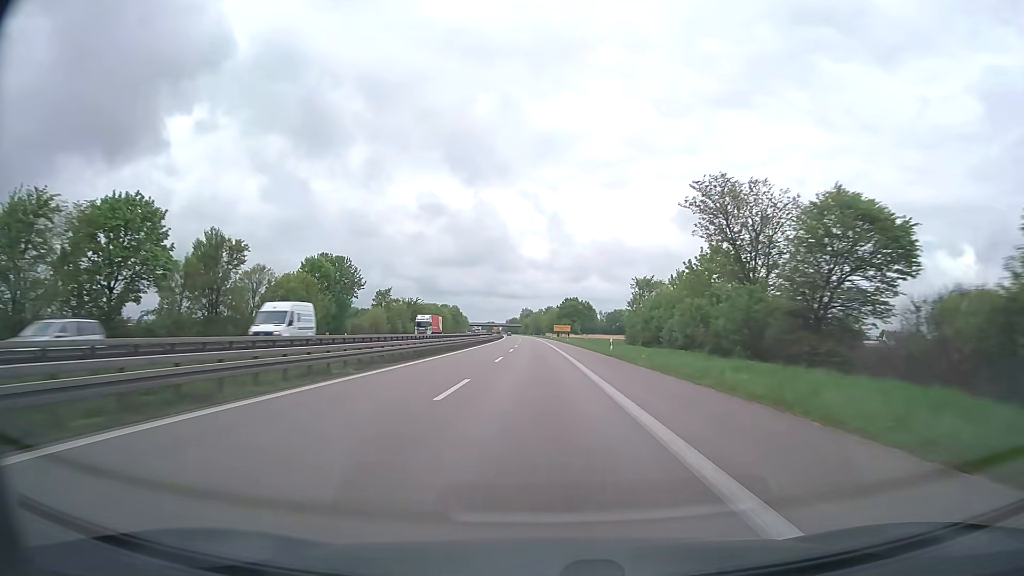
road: trunk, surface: asphalt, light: Day
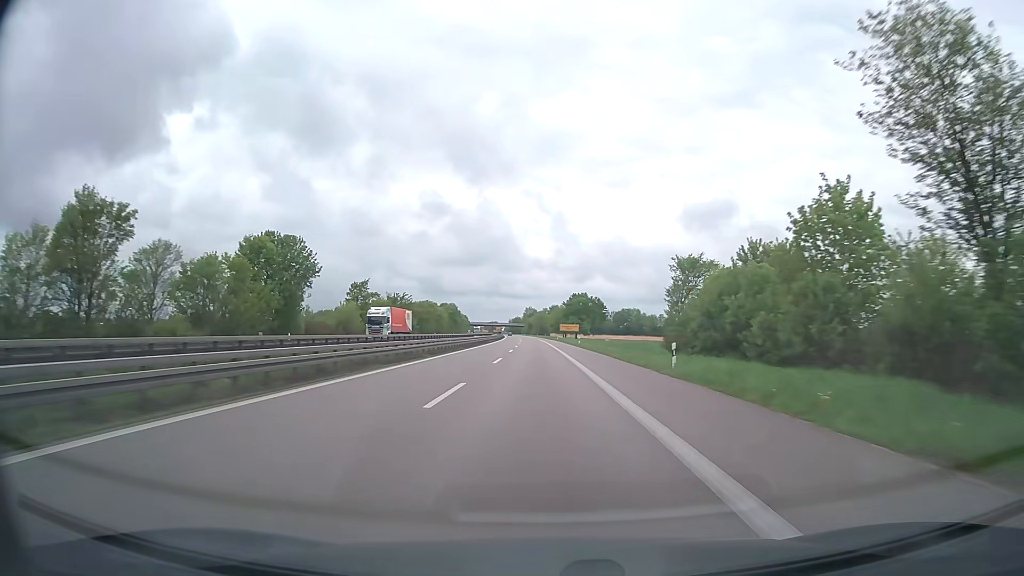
(-0.1, +19.4) m; 0°
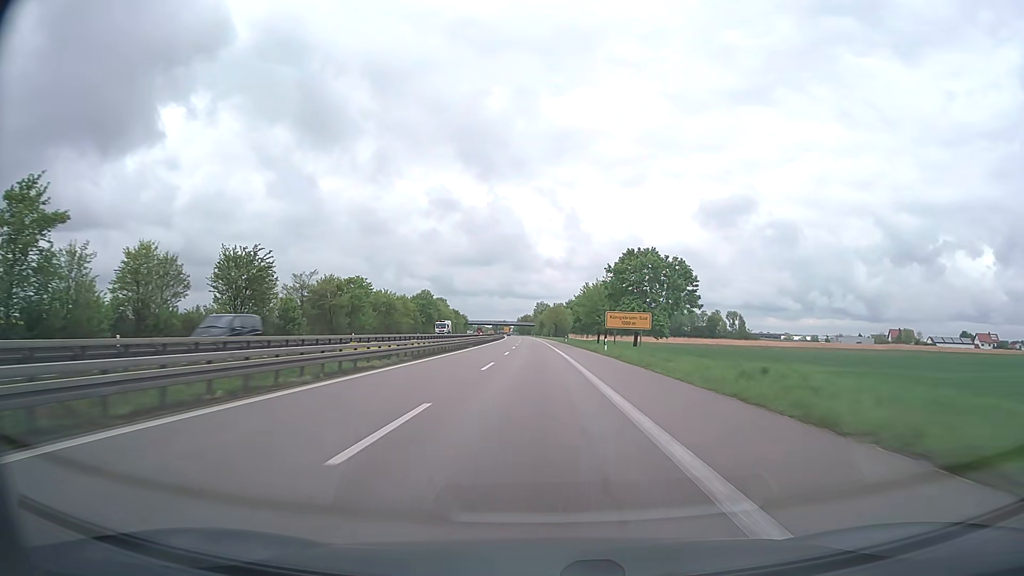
(-0.8, +77.4) m; -1°
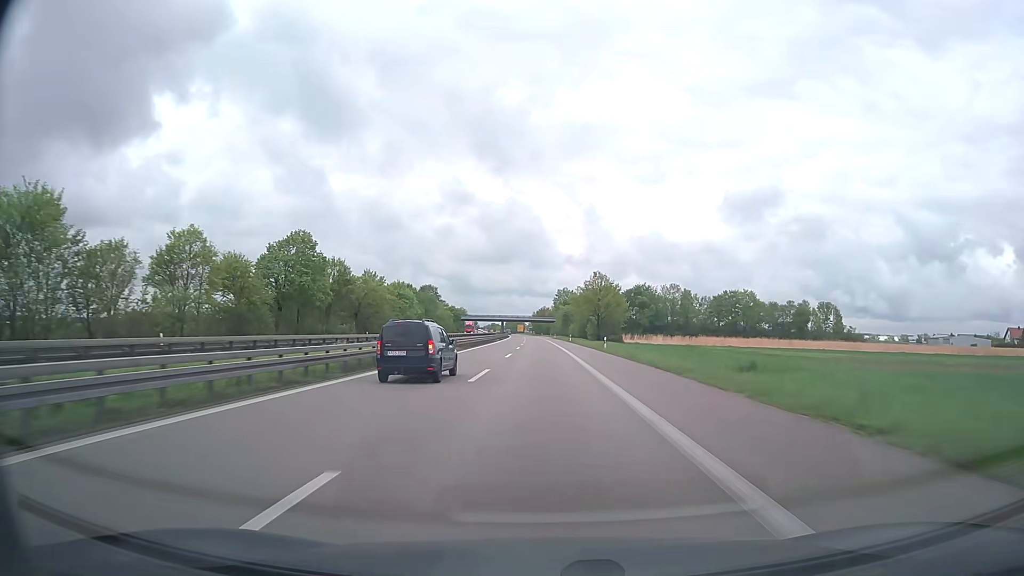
(-1.5, +96.6) m; -2°
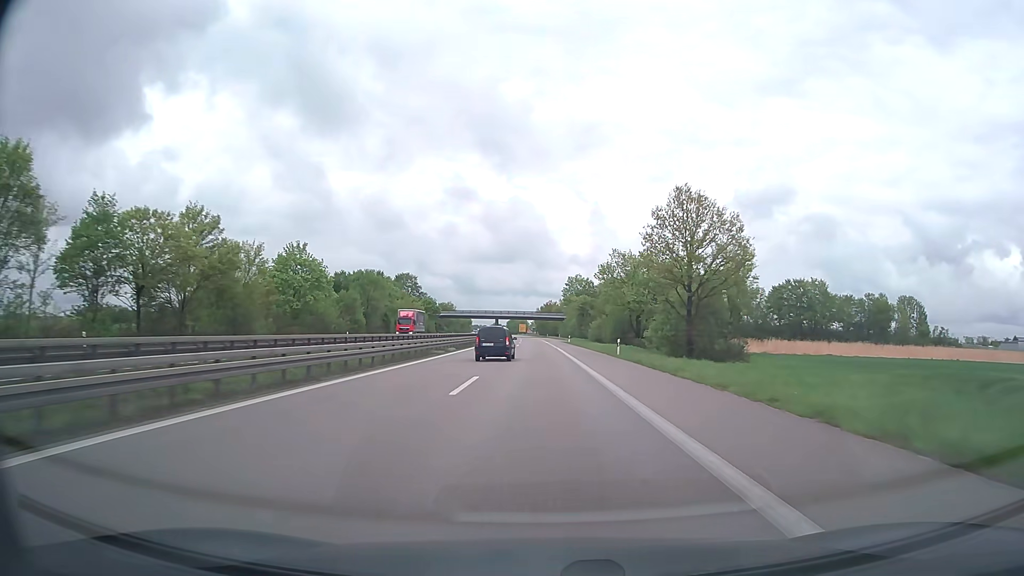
(-0.2, +58.0) m; 0°
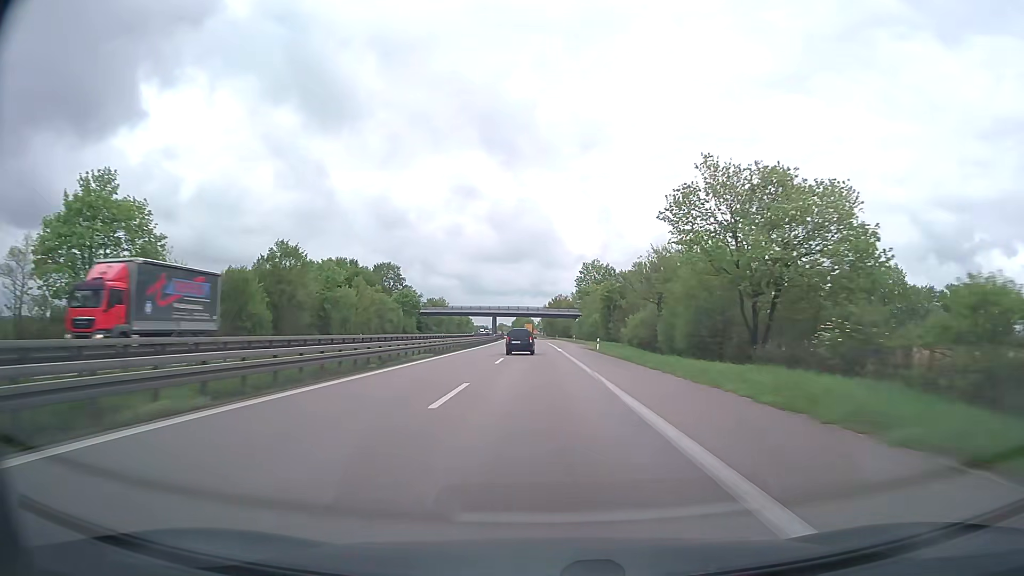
(-0.2, +38.7) m; -1°
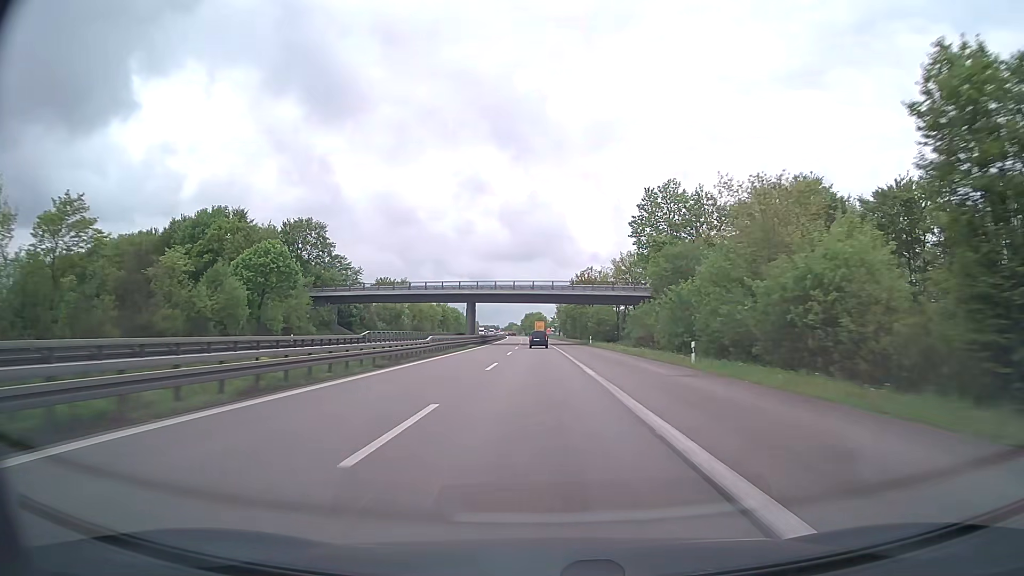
(-0.7, +77.4) m; -1°
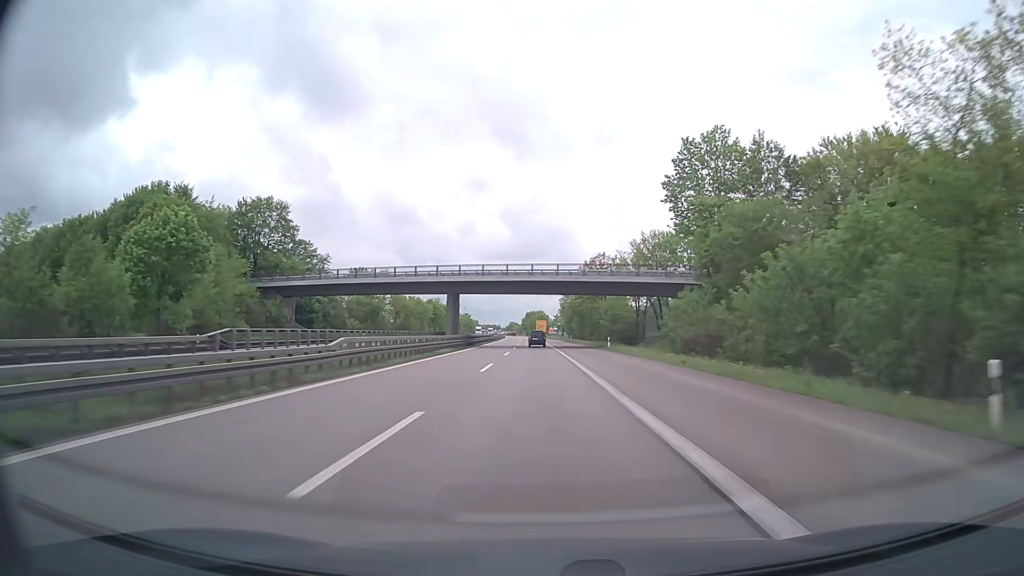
(0.0, +19.4) m; 0°
(0, +10) (0, +20) (0, +30) (0, +40) (0, +50) (0, +60) (-1, +70) (-1, +80) (-1, +90) (-1, +100) m
